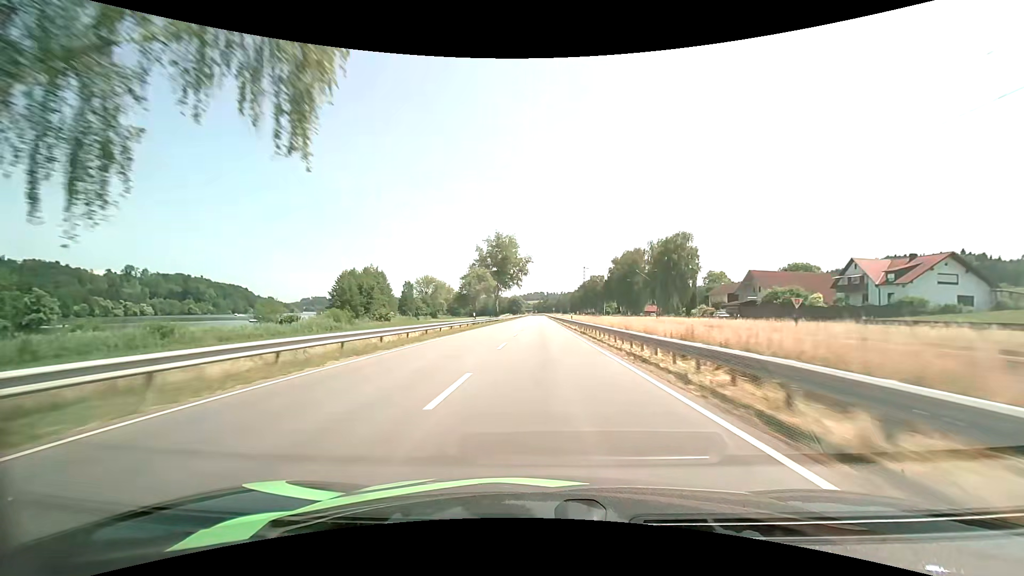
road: primary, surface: asphalt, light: Day
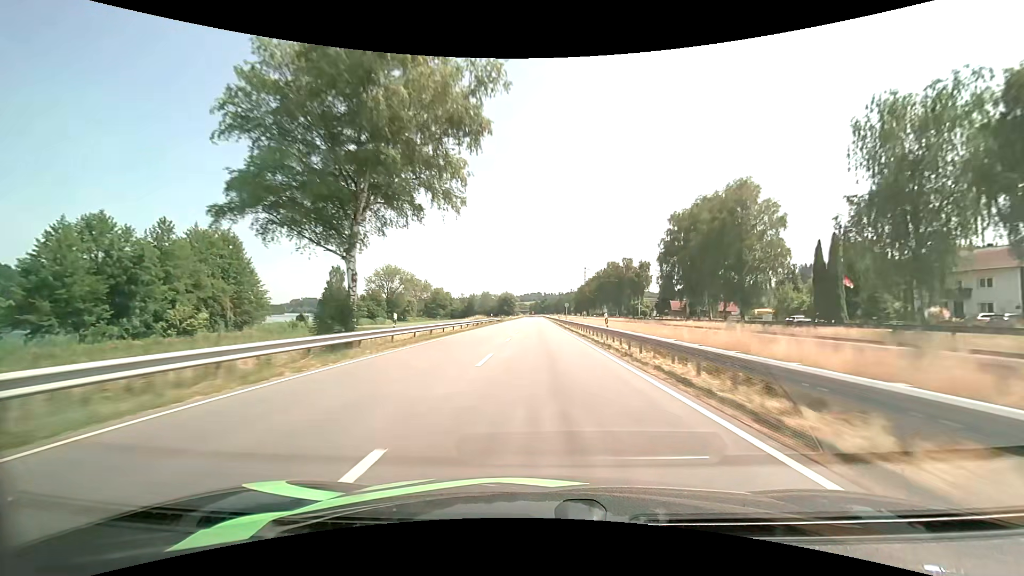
(+0.2, +78.5) m; 0°
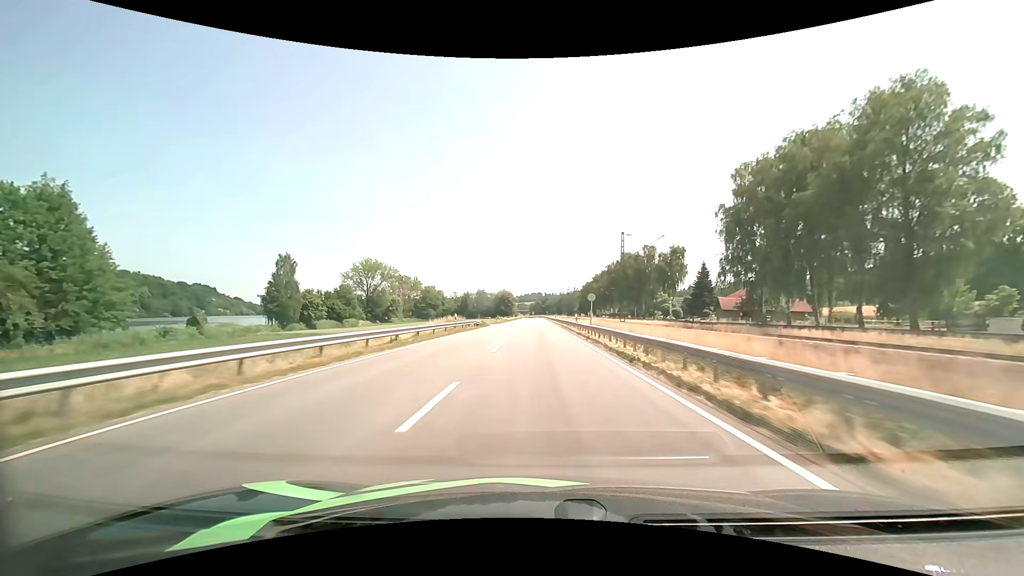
(-0.1, +31.3) m; 0°
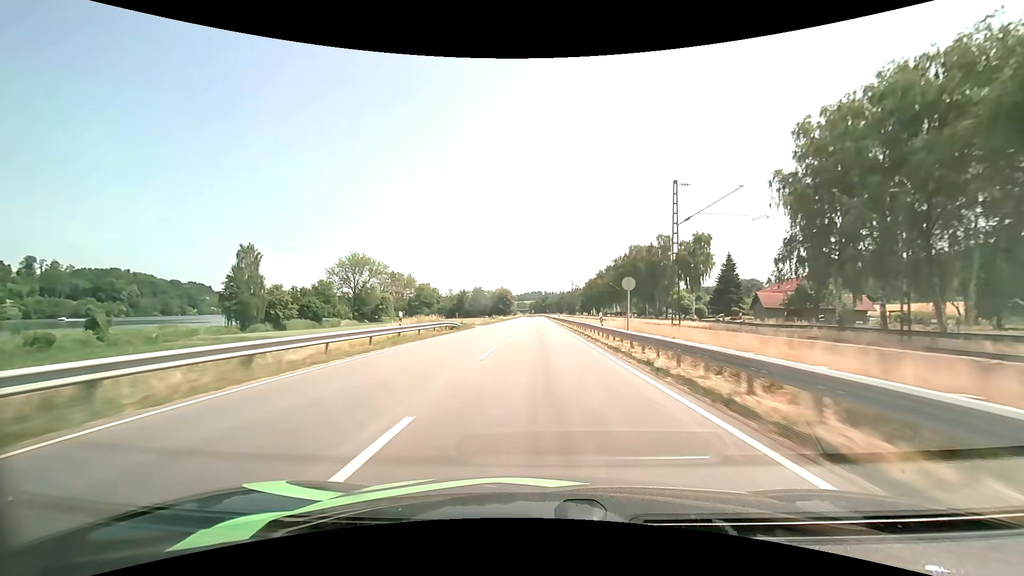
(0.0, +15.6) m; 0°
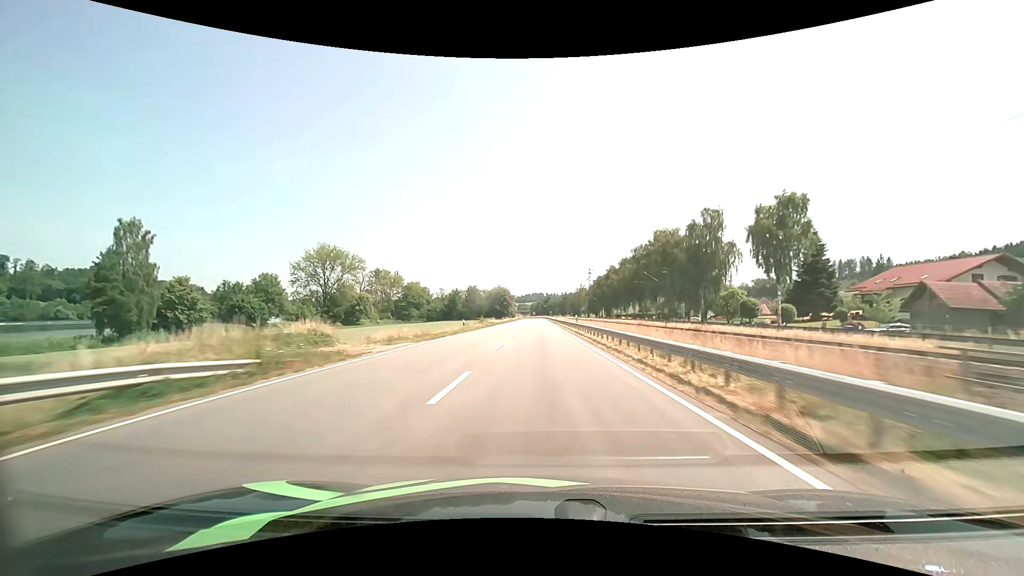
(-0.1, +30.9) m; 0°
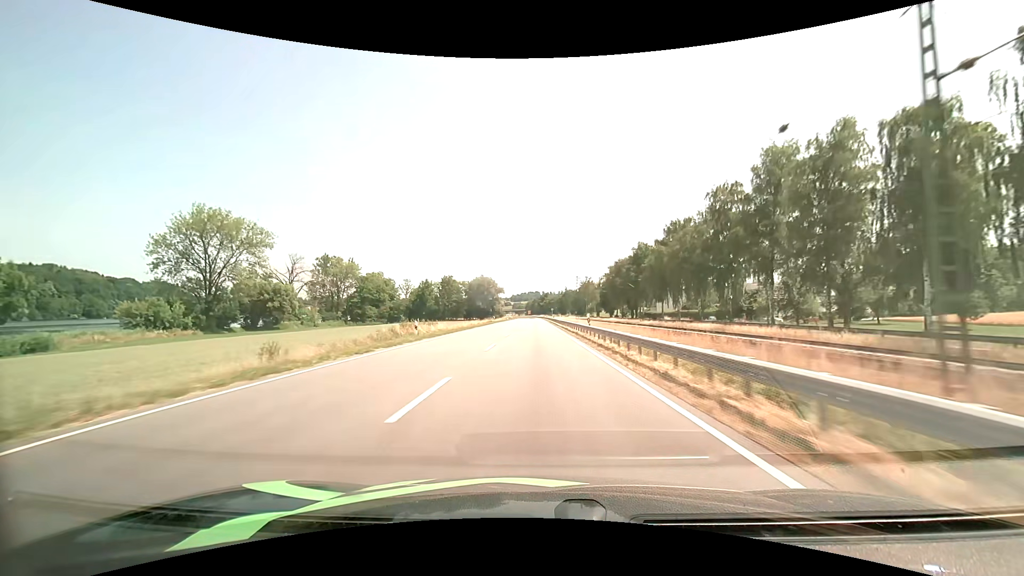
(+0.4, +61.6) m; +1°
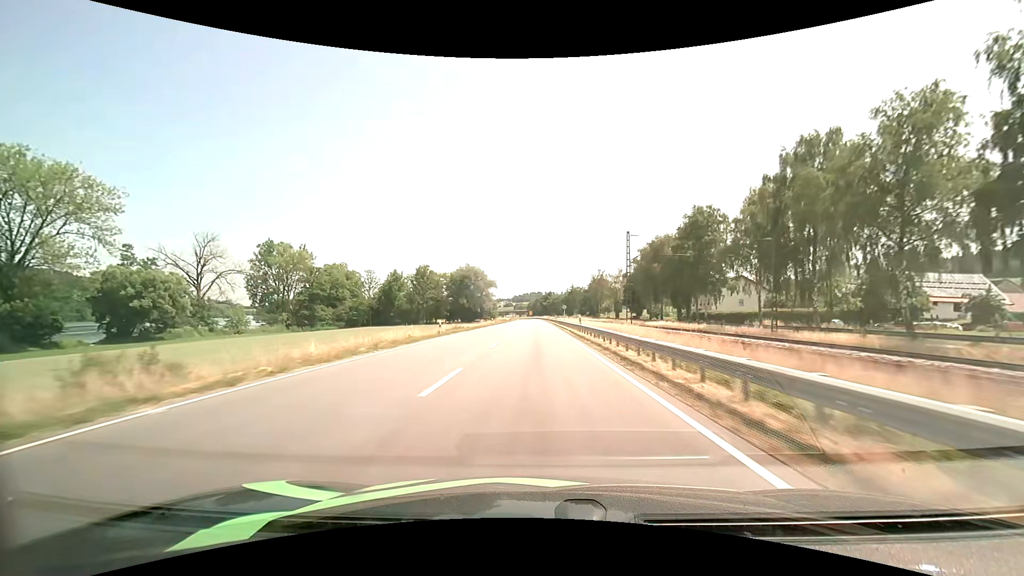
(-0.2, +46.3) m; 0°
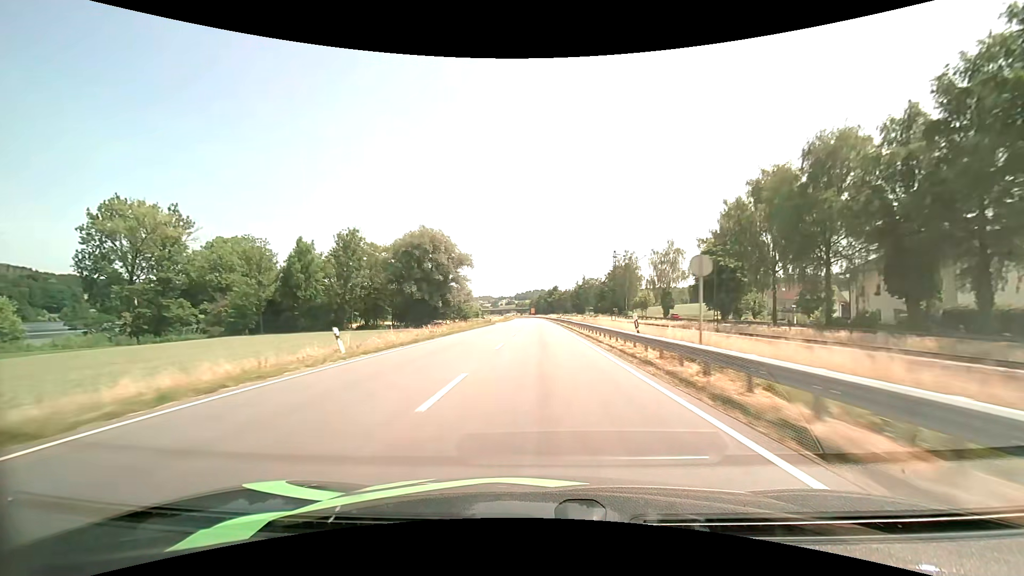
(-0.3, +61.6) m; 0°
(0, +10) (0, +20) (0, +30) (0, +40) (0, +50) (0, +60) (0, +70) (0, +80) (0, +90) (0, +100) m
